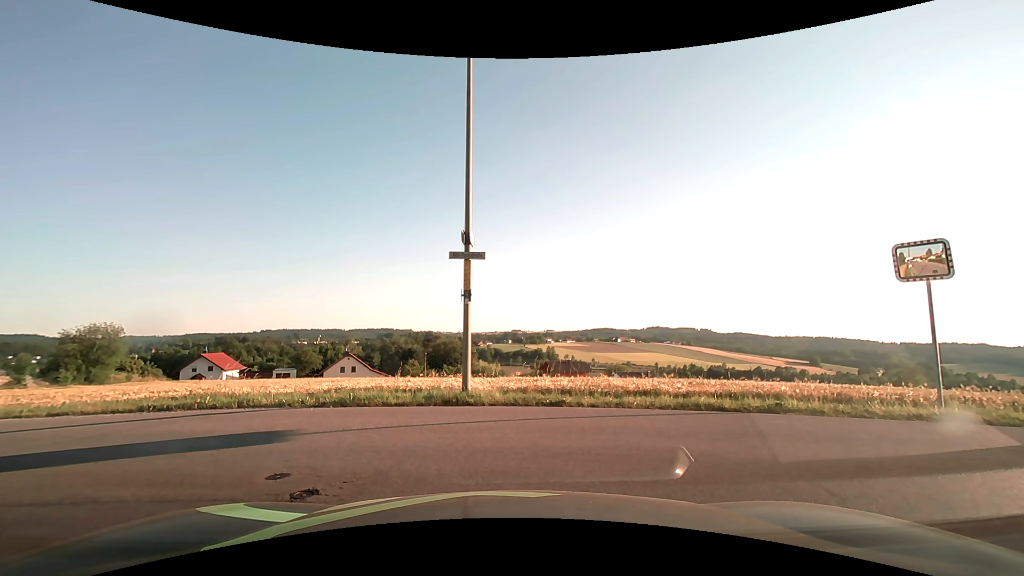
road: residential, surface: asphalt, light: Day
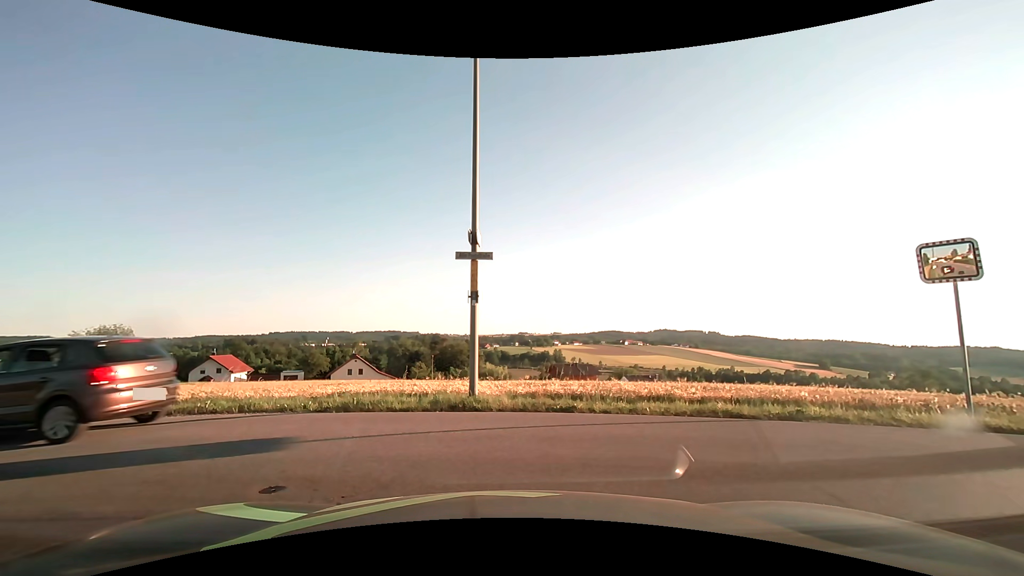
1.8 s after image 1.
(0.0, +0.4) m; 0°
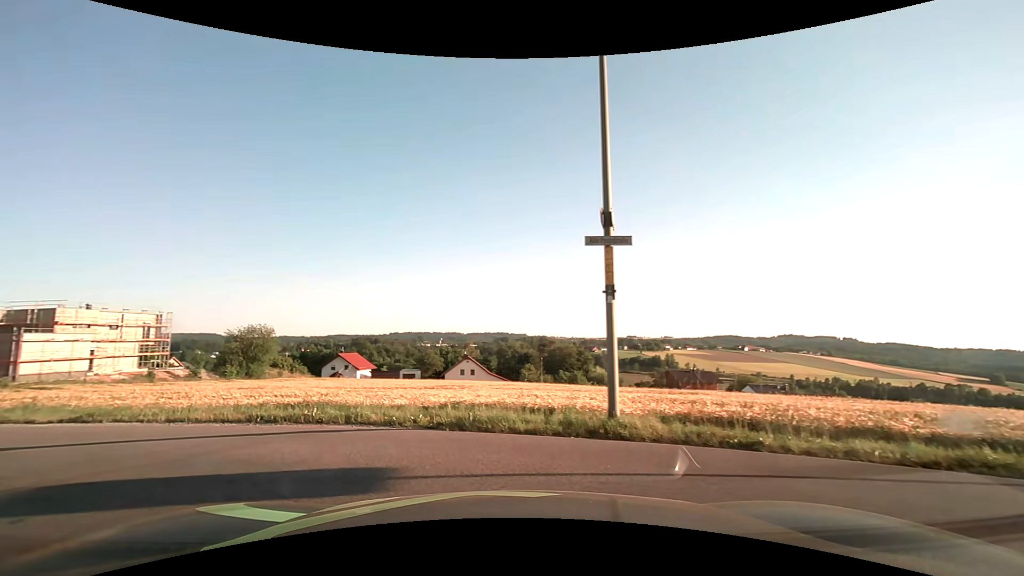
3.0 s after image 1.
(-0.3, +2.1) m; -14°
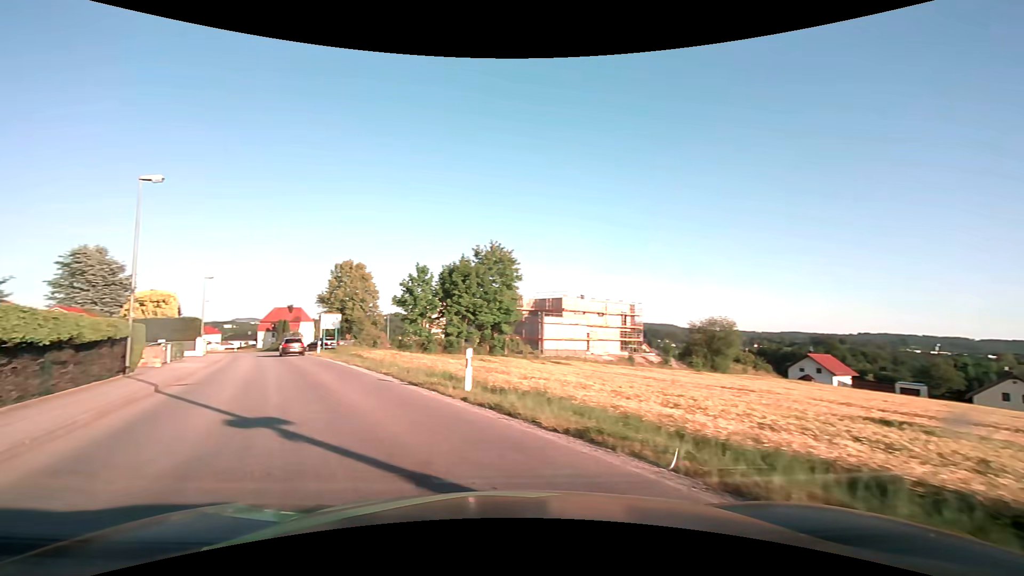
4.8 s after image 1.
(-2.8, +5.7) m; -50°
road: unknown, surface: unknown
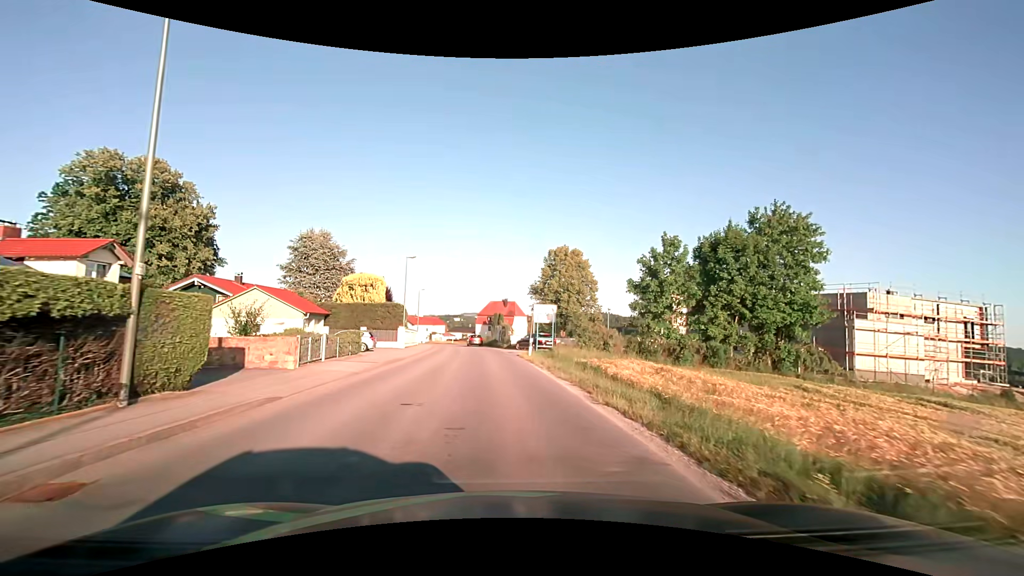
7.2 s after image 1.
(-4.5, +14.7) m; -23°
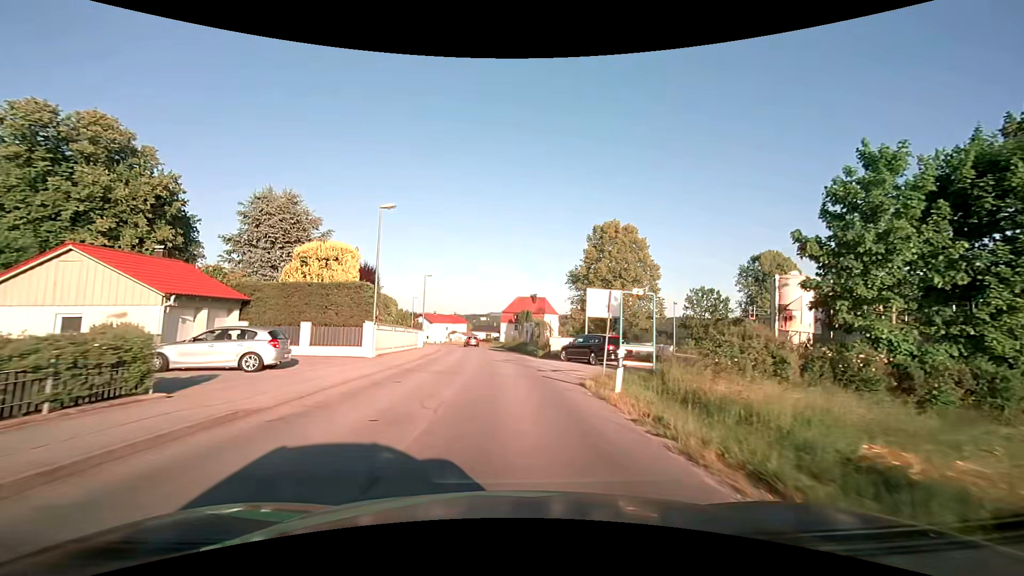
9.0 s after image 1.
(-0.5, +17.5) m; -3°
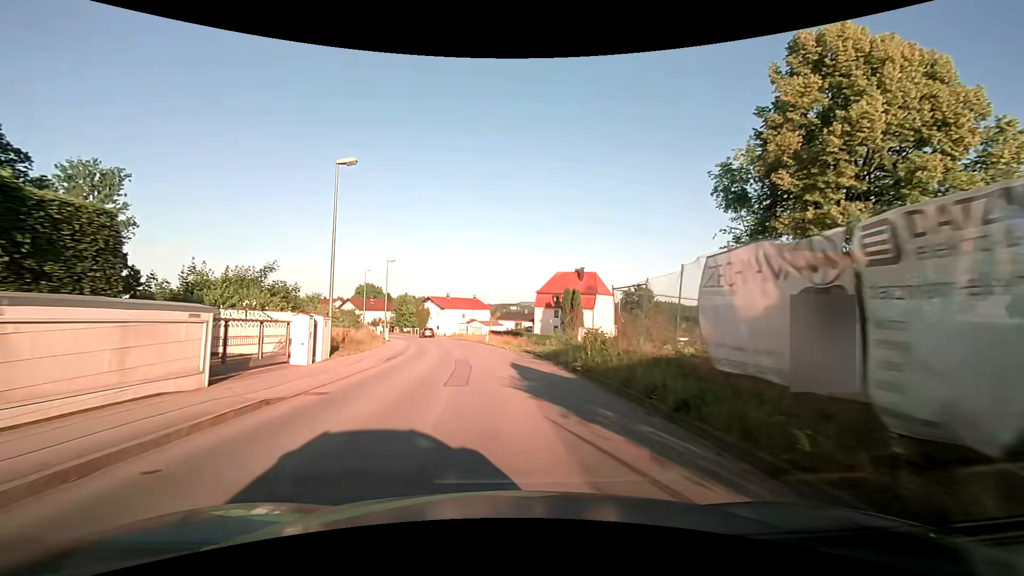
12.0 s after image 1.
(-1.0, +35.7) m; -3°
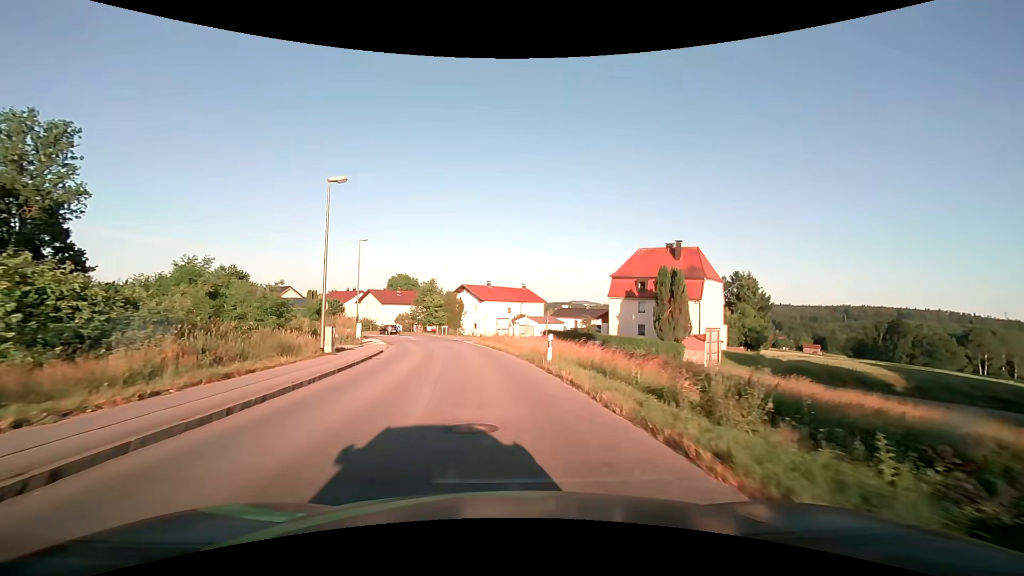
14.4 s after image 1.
(-1.3, +27.1) m; -6°
(0, +10) (-1, +20) (-2, +30) (-4, +40) (-2, +49) (+6, +53) (+16, +49) (+25, +45) (+34, +40) (+42, +35) m
